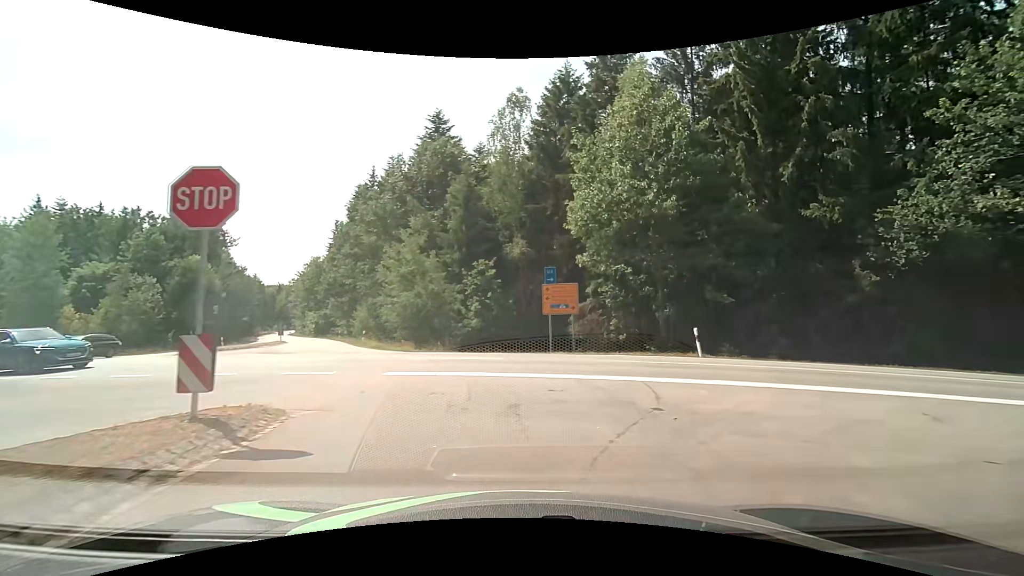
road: tertiary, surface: asphalt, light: Day
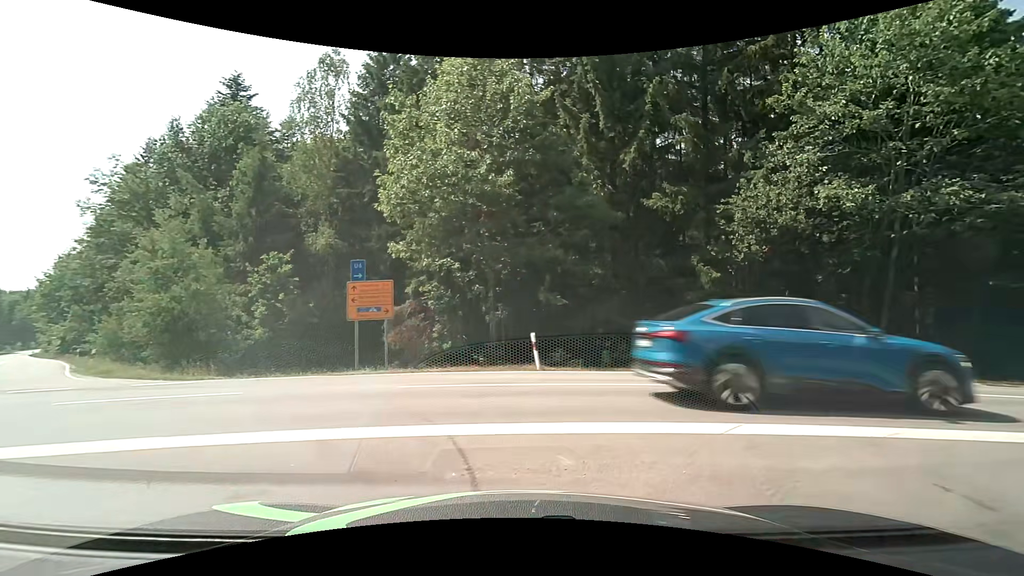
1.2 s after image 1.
(+0.7, +4.7) m; +17°
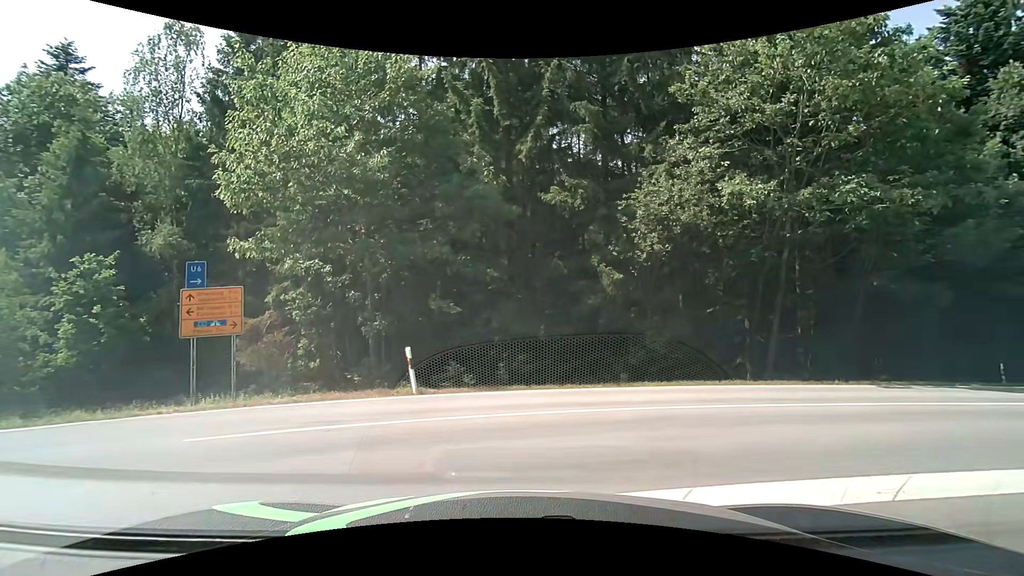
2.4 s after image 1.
(+0.3, +2.4) m; +12°
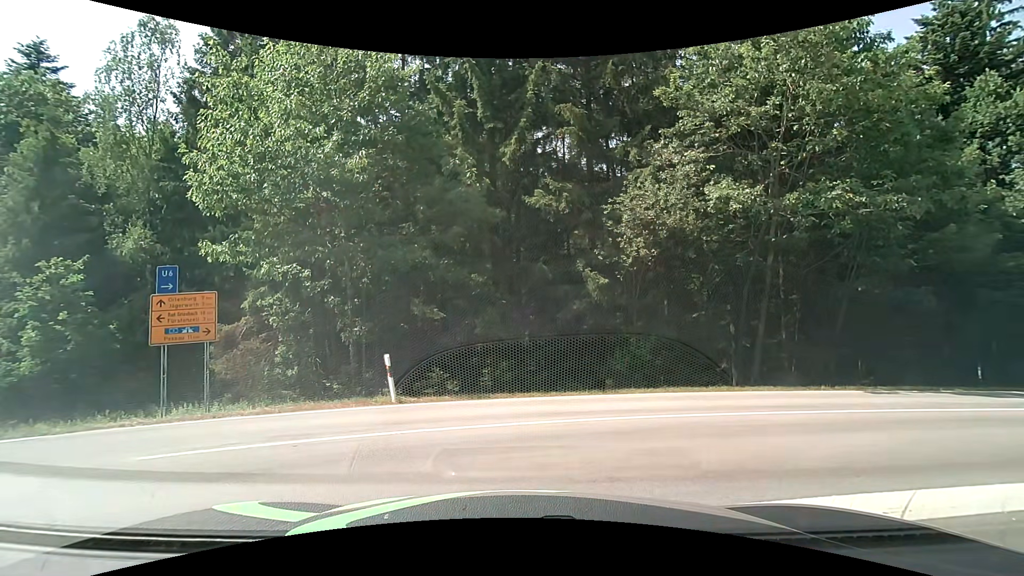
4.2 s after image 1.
(0.0, +0.4) m; 0°
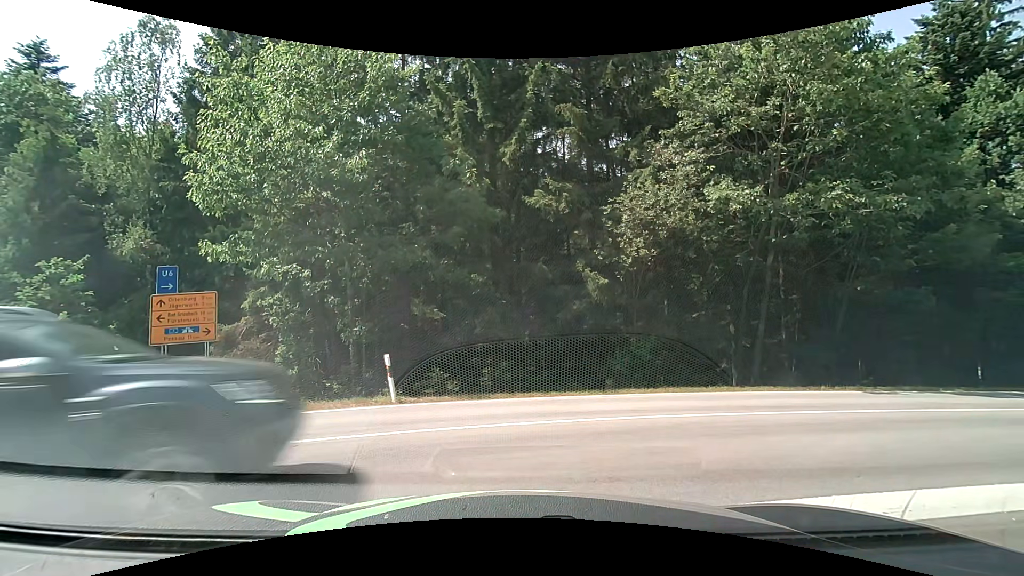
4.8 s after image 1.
(0.0, 0.0) m; 0°
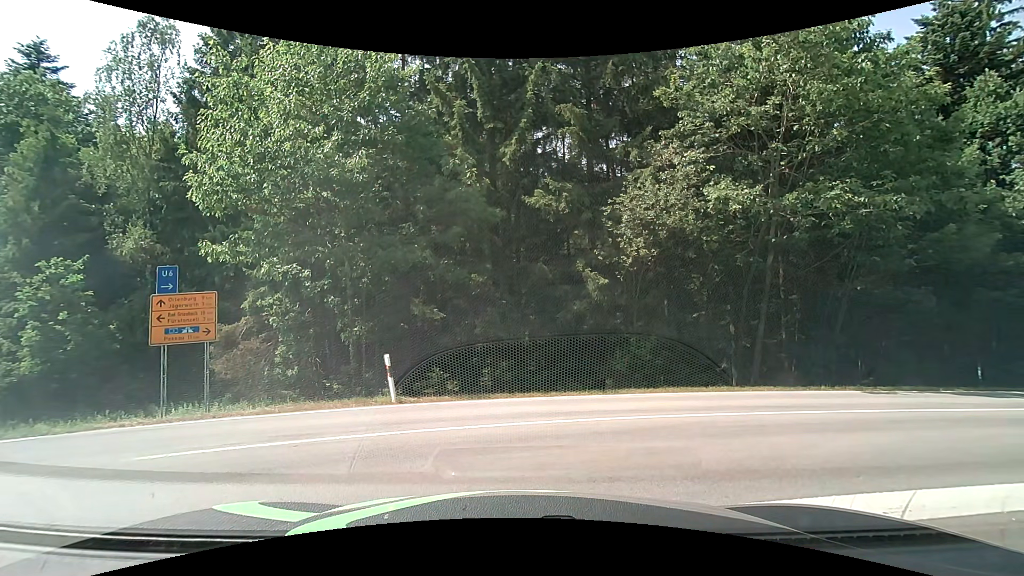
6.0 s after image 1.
(0.0, 0.0) m; 0°
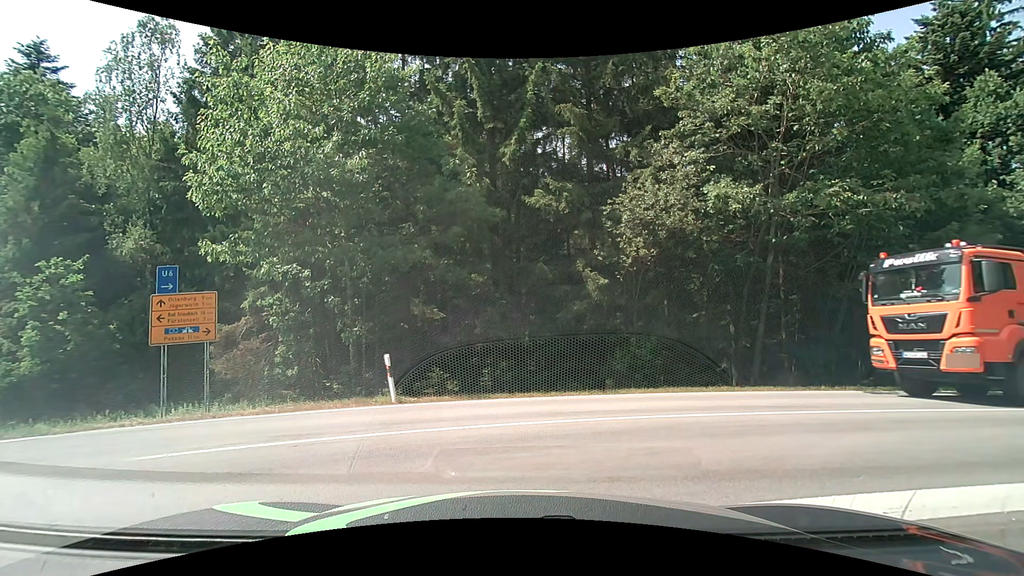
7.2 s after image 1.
(0.0, 0.0) m; 0°
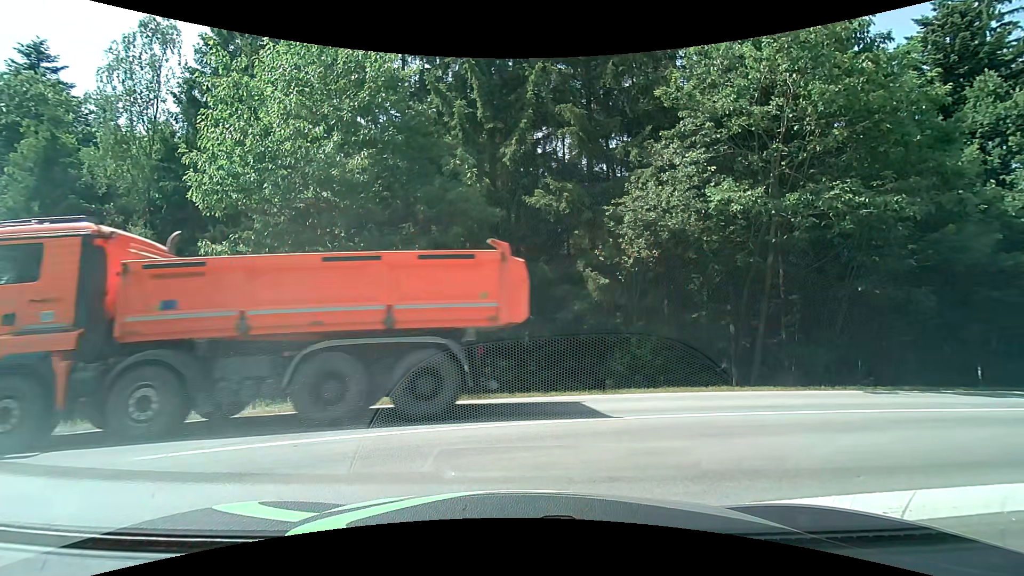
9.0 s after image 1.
(0.0, 0.0) m; 0°
